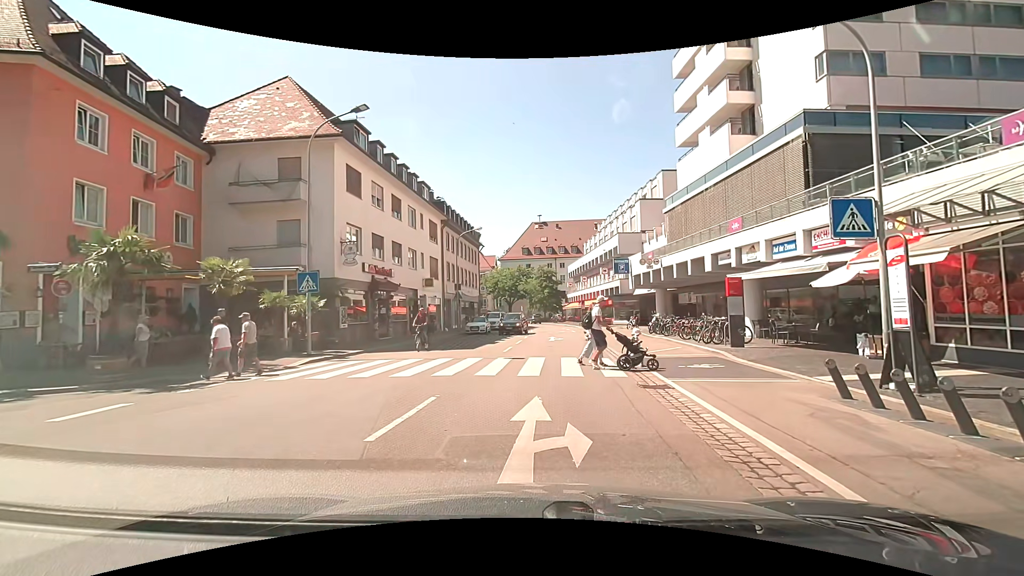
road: primary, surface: asphalt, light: Day
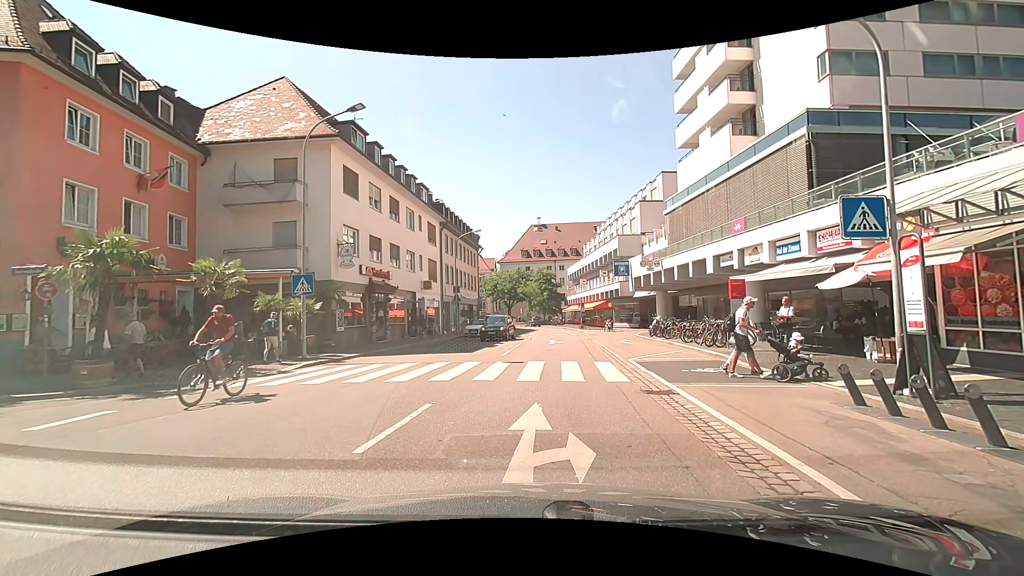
(0.0, +0.4) m; 0°
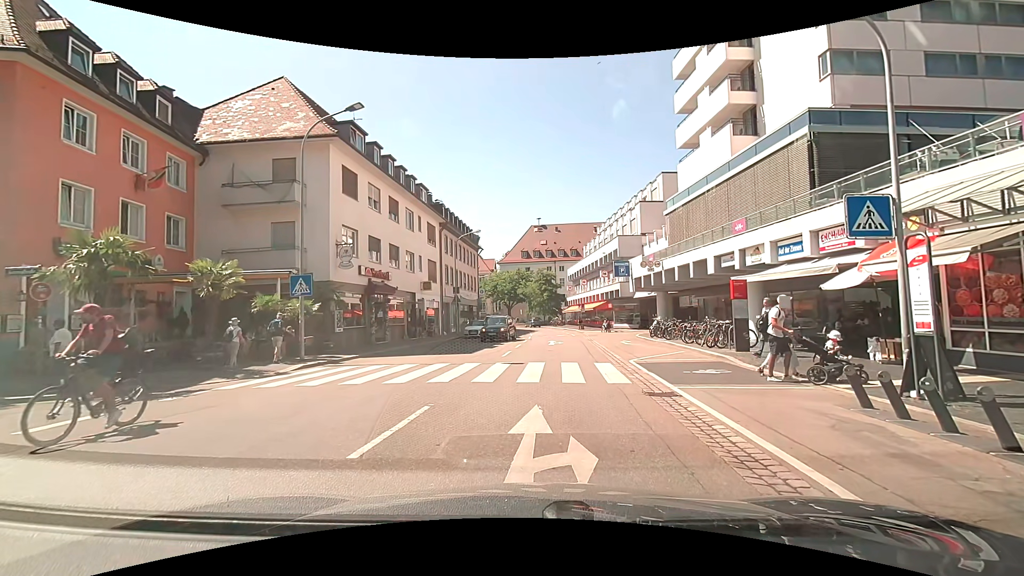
(0.0, +0.1) m; 0°
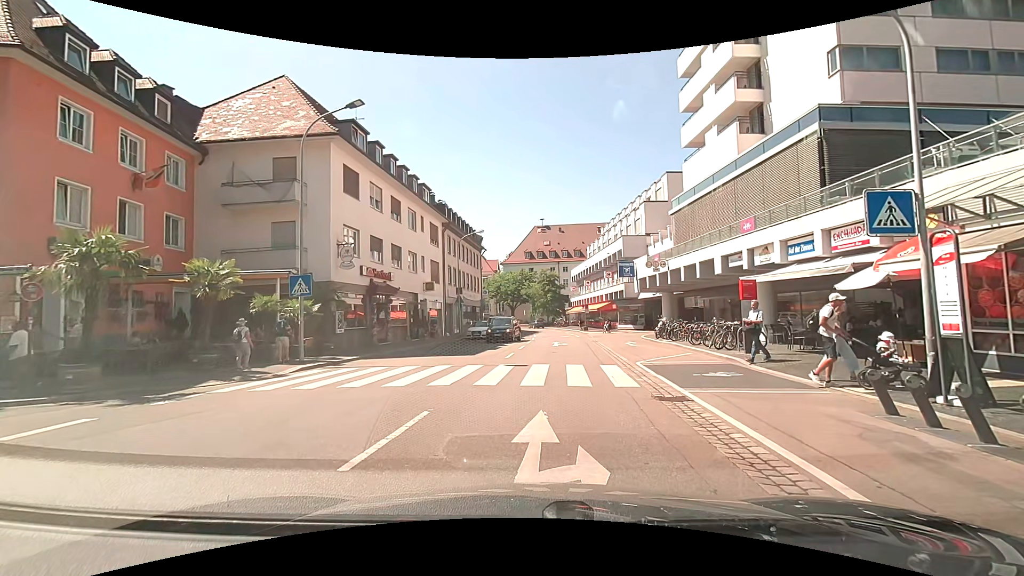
(0.0, +0.4) m; 0°
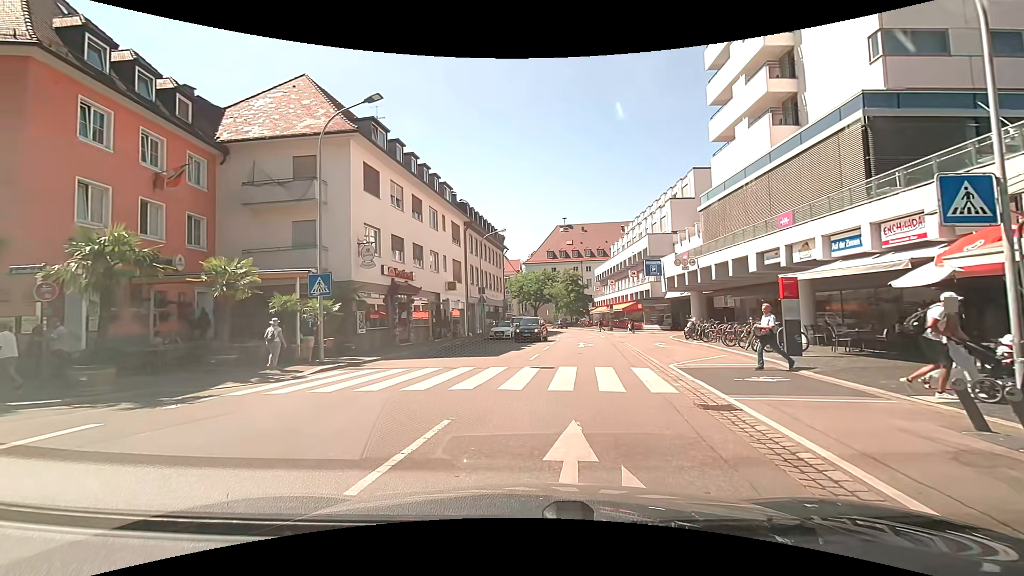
(0.0, +0.8) m; -2°
